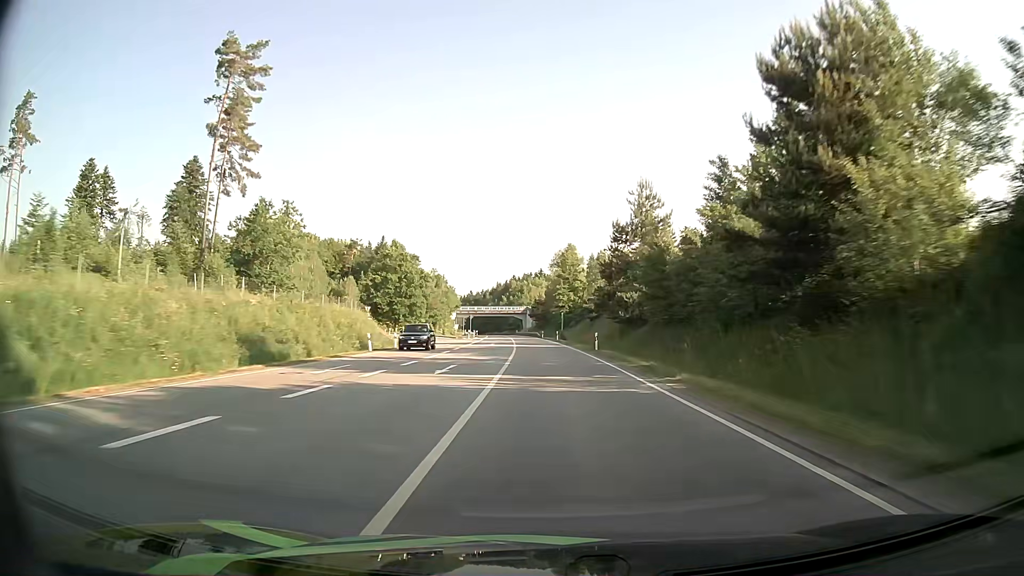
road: primary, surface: asphalt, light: Day
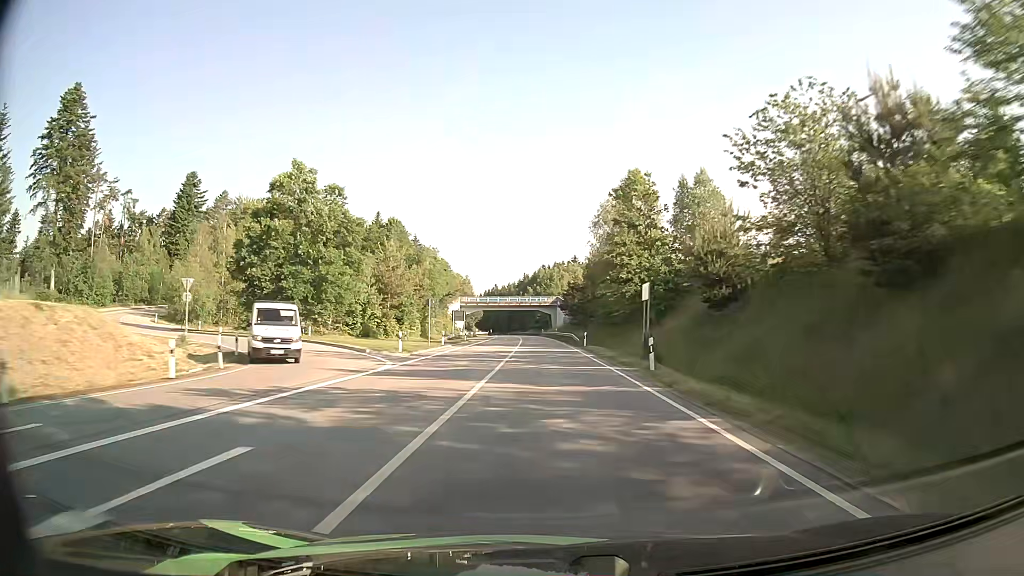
(-1.1, +52.4) m; -3°
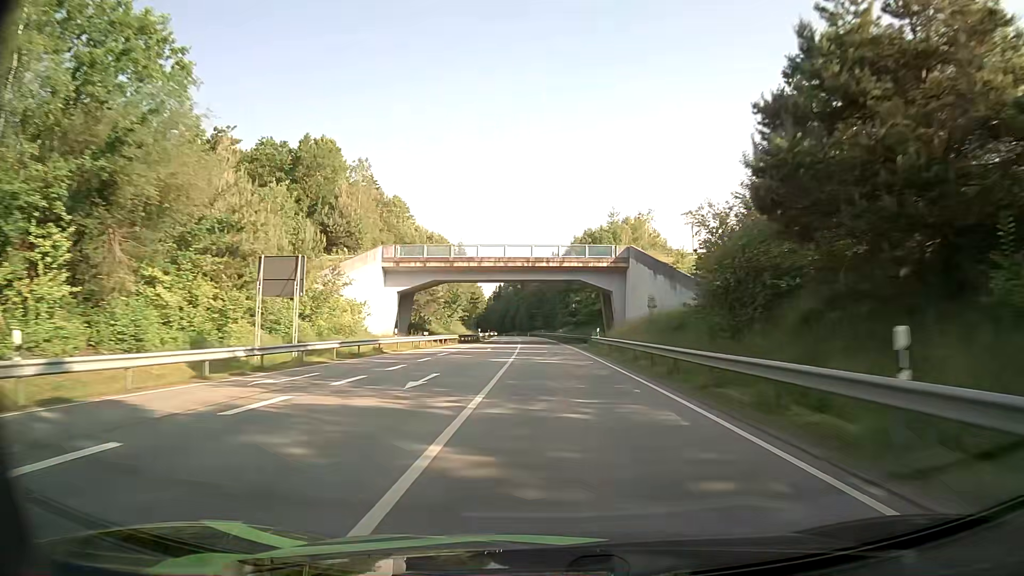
(-2.5, +87.3) m; -3°
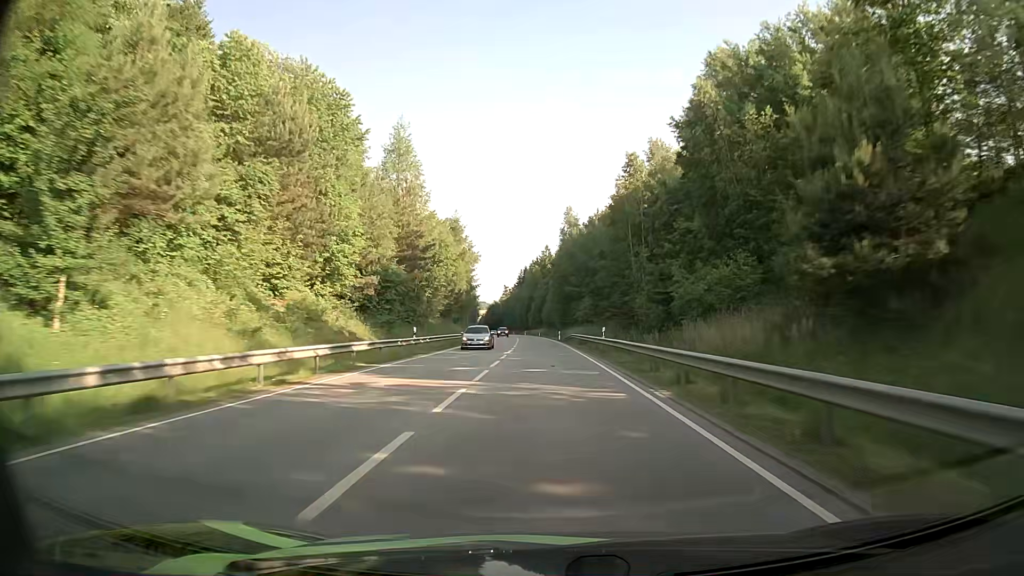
(-2.1, +87.3) m; -3°
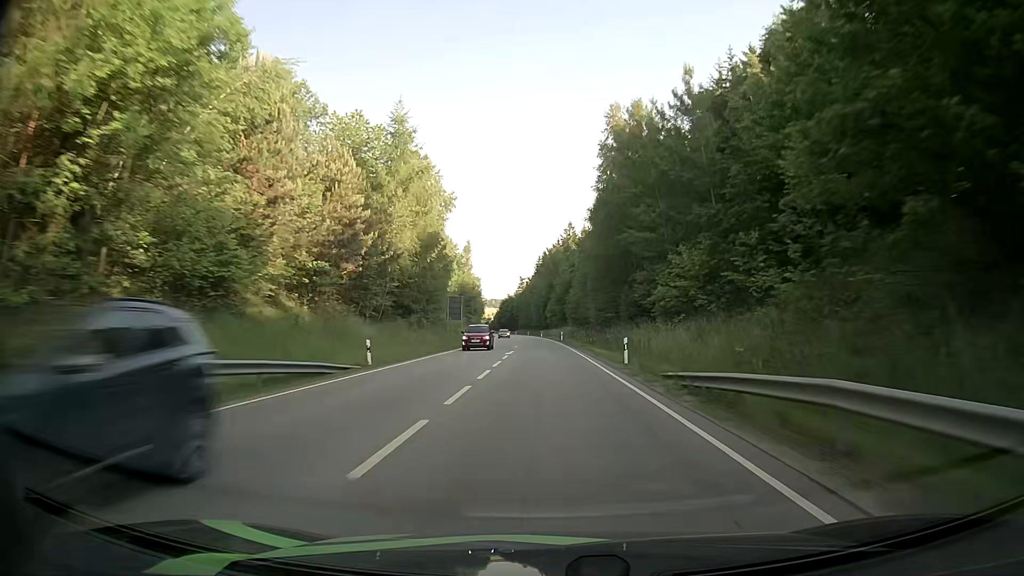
(-1.1, +52.4) m; -2°
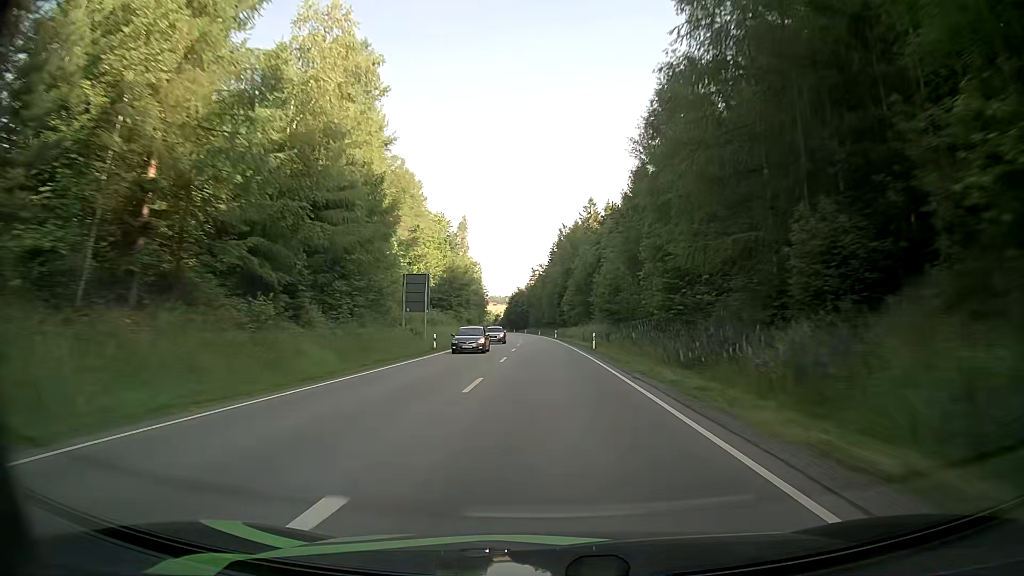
(-0.3, +34.9) m; -1°
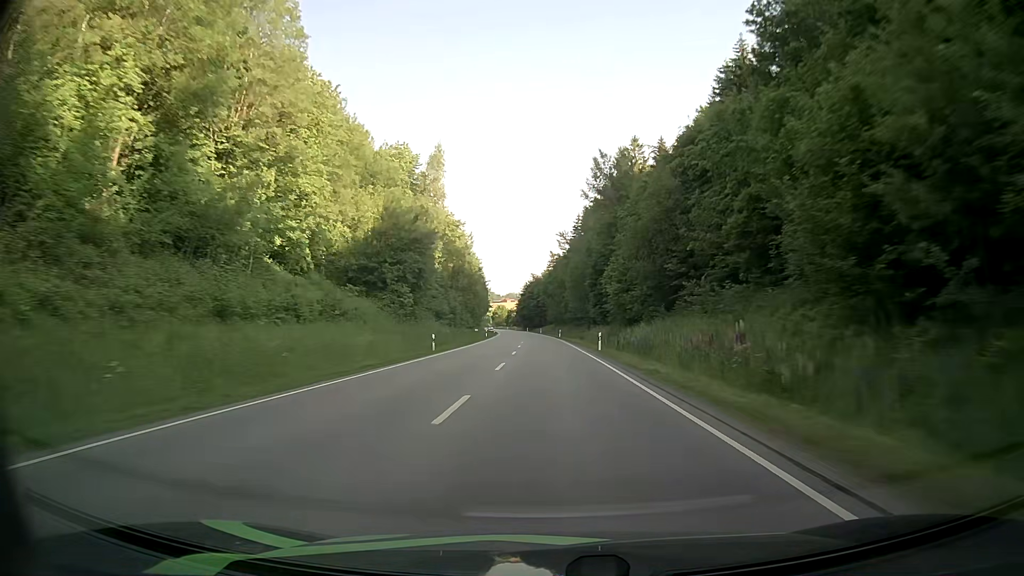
(-1.1, +52.4) m; -2°
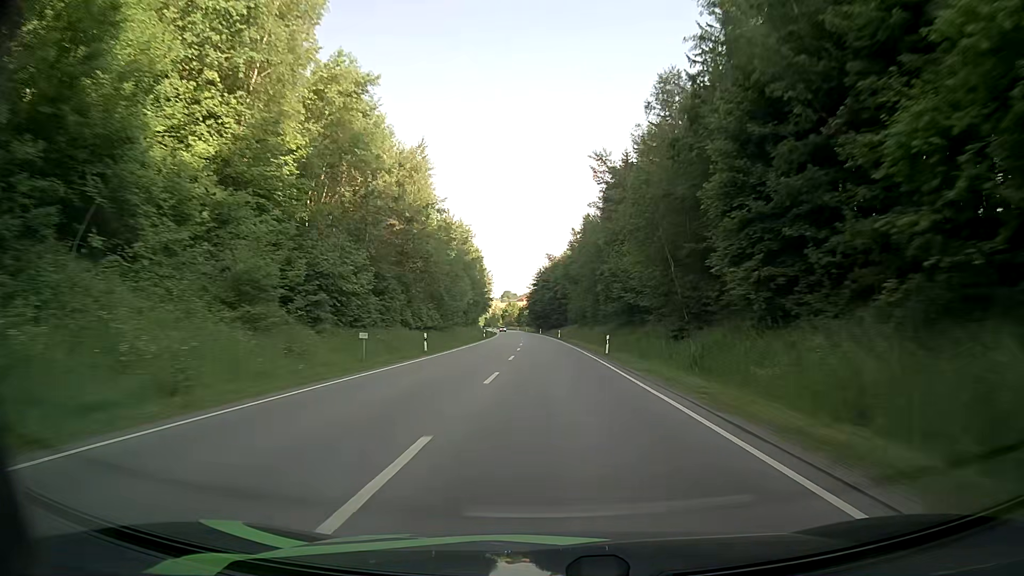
(-0.5, +52.4) m; -2°
(0, +10) (0, +20) (0, +30) (0, +40) (0, +50) (0, +60) (-1, +70) (-1, +80) (-1, +90) (-2, +100) m
